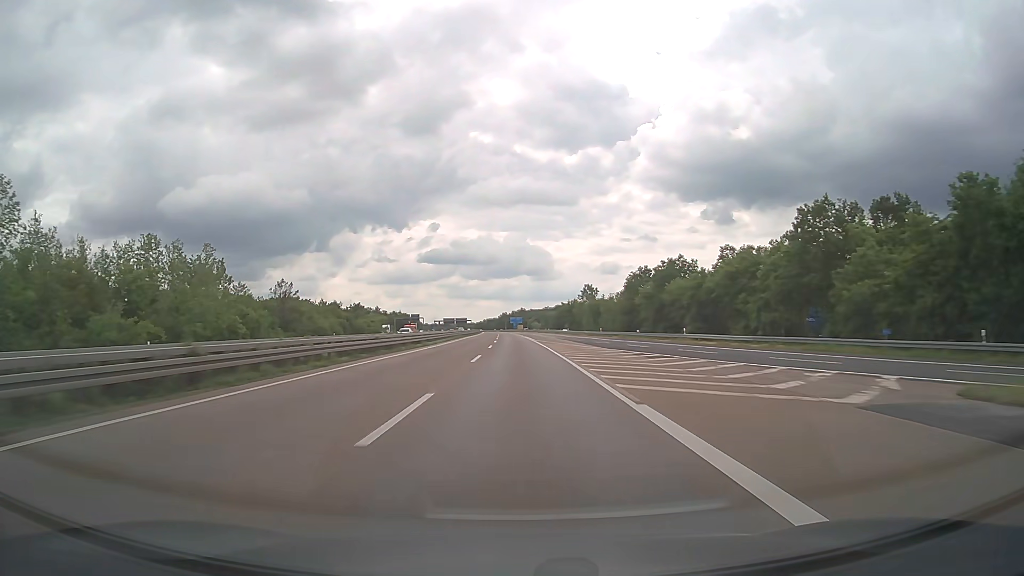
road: motorway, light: Day
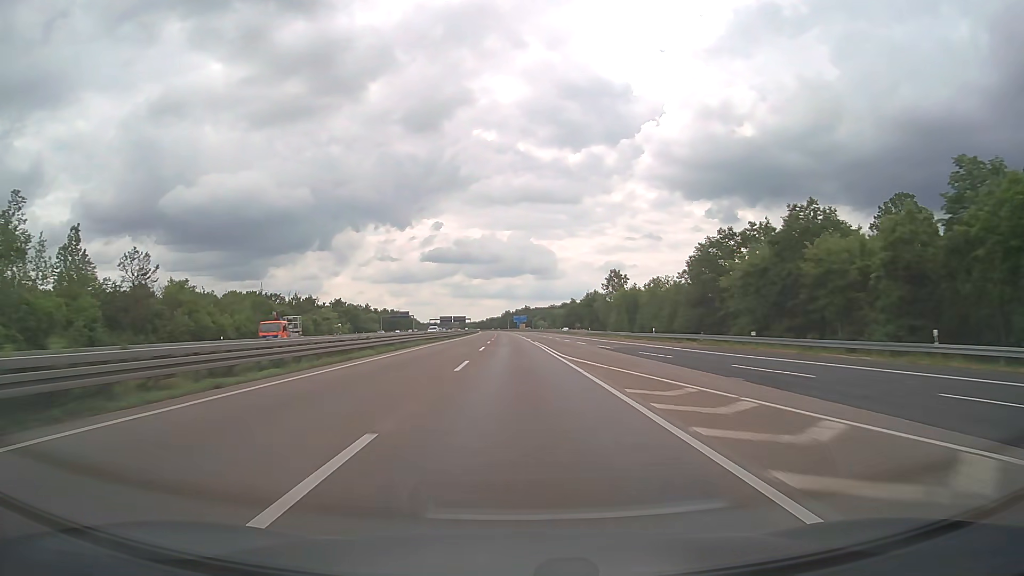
(-0.1, +41.3) m; 0°
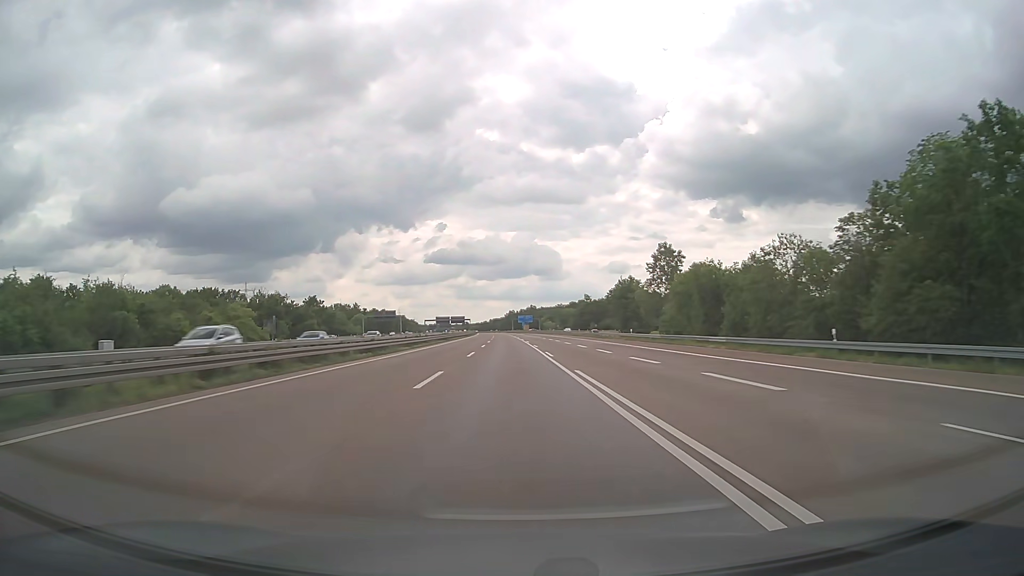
(-0.1, +41.3) m; 0°
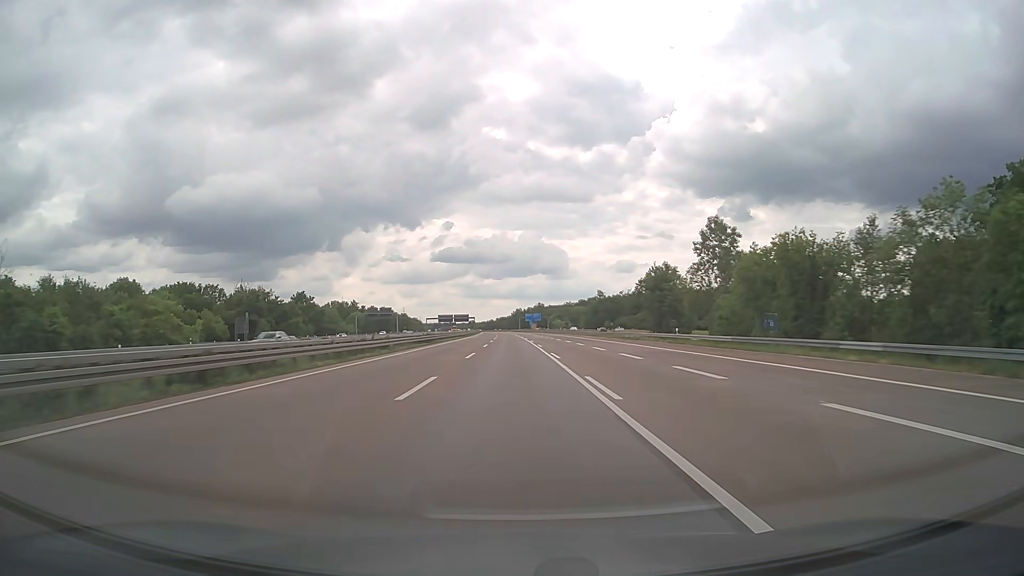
(-0.1, +20.6) m; -1°
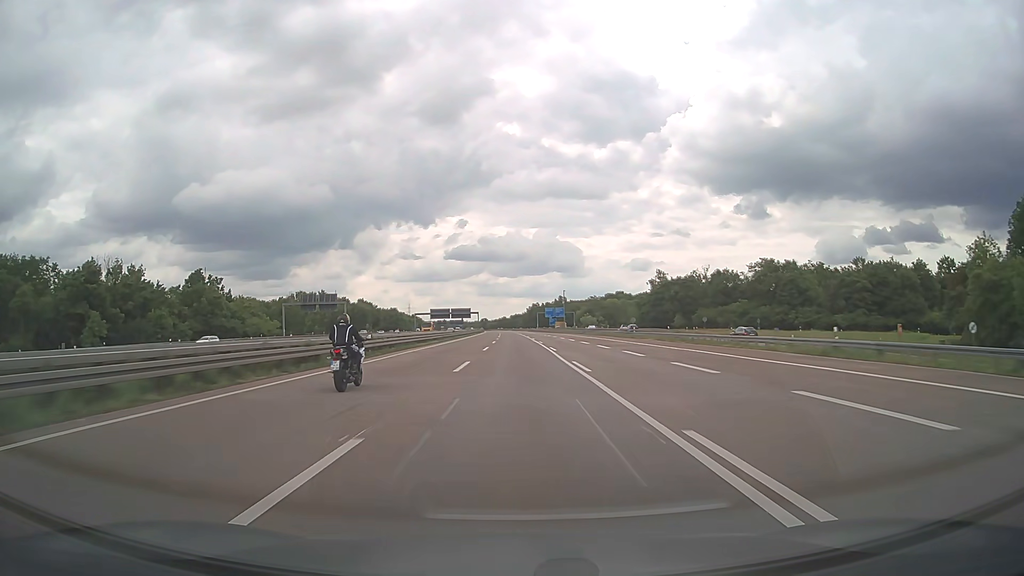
(-1.1, +82.6) m; -1°
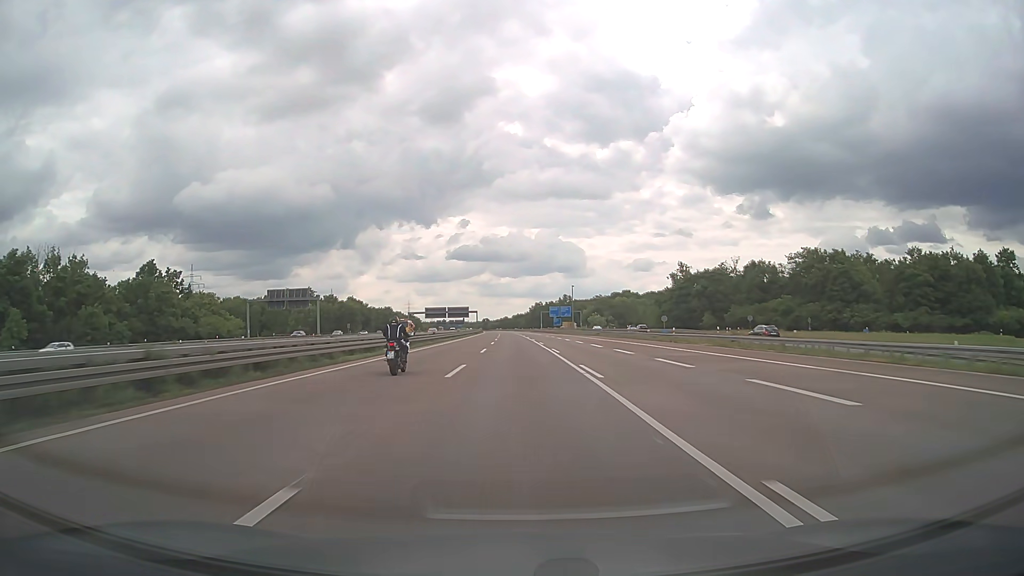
(0.0, +20.7) m; 0°
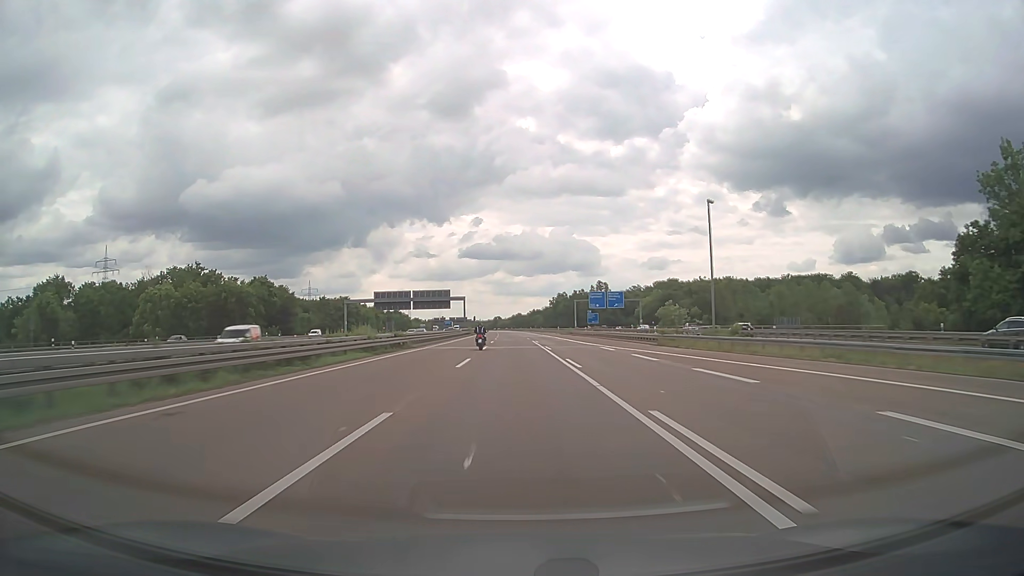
(-1.0, +103.3) m; -1°
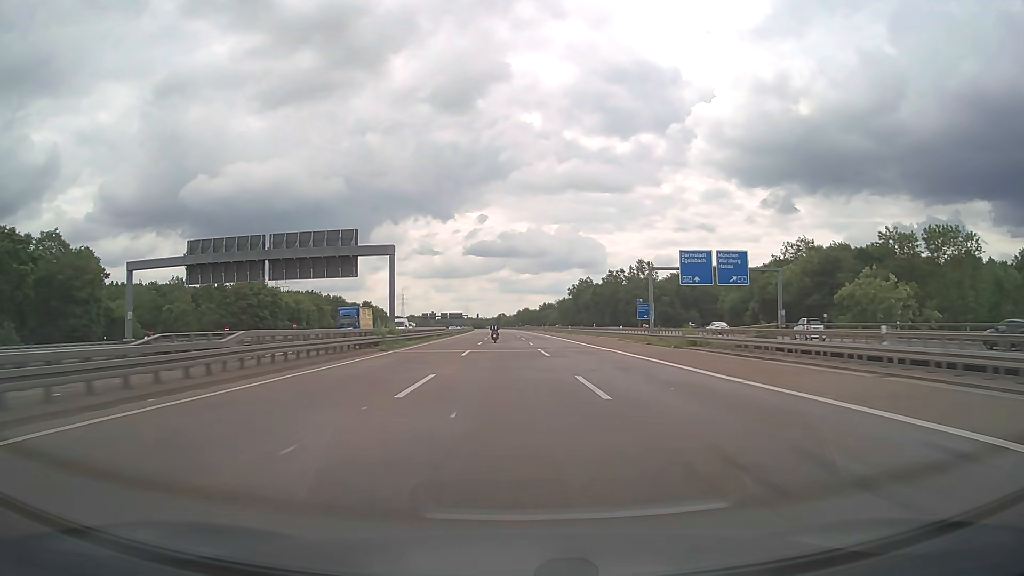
(-0.6, +82.6) m; -1°
(0, +10) (0, +20) (0, +30) (0, +40) (0, +50) (0, +60) (0, +70) (0, +80) (0, +90) (0, +100) m
